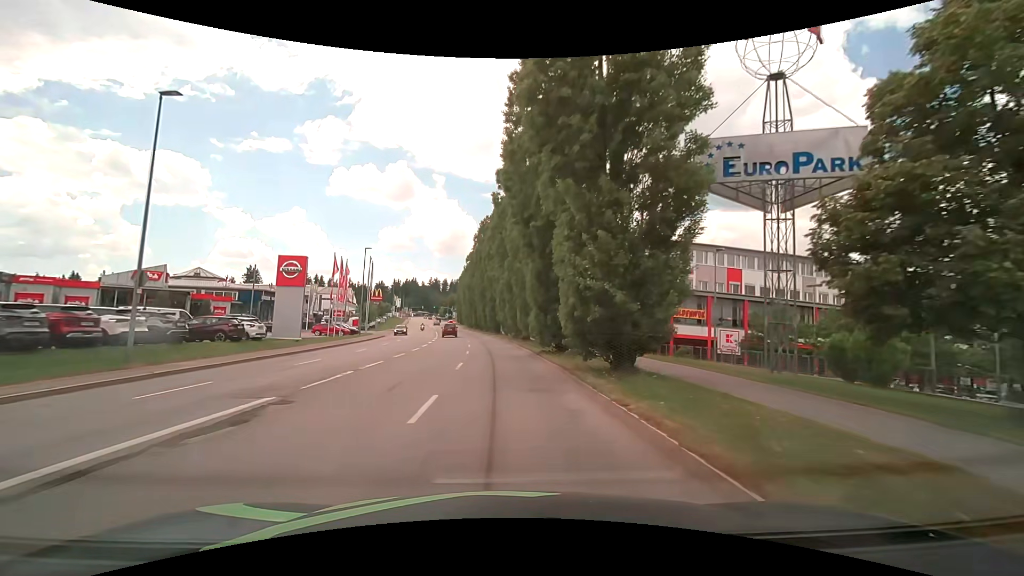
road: tertiary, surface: asphalt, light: Day
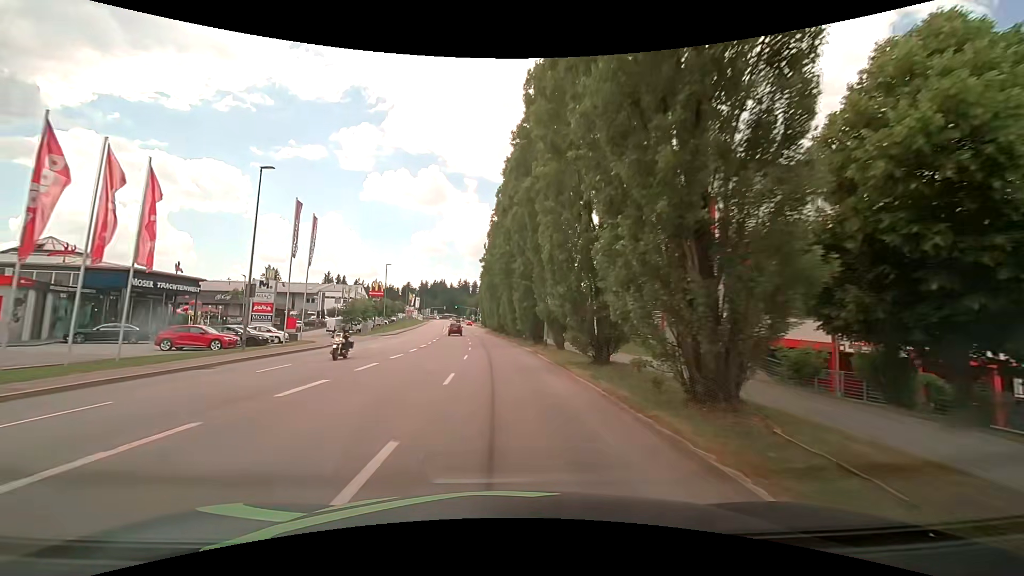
(-1.5, +31.5) m; -5°
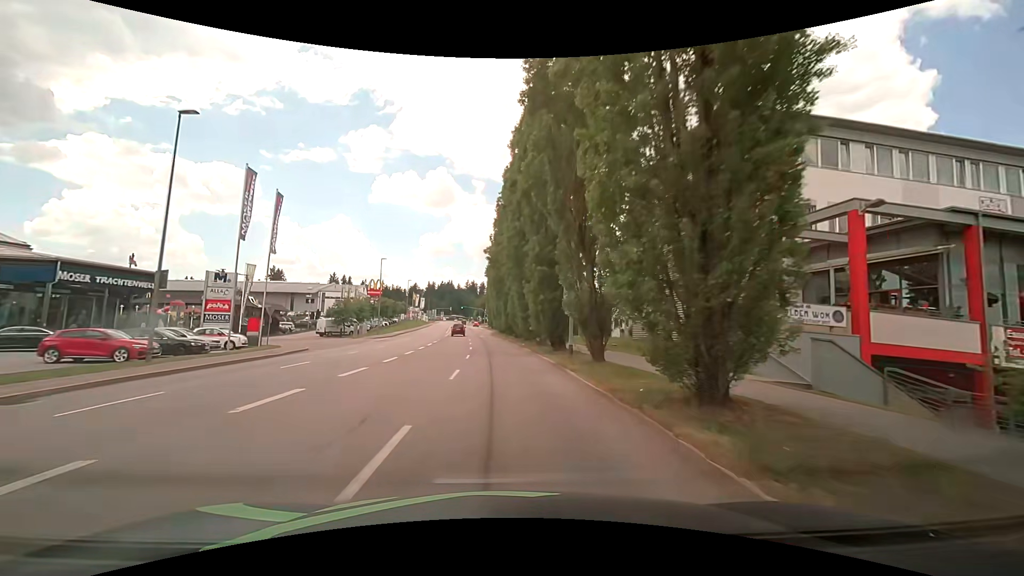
(0.0, +7.9) m; -1°
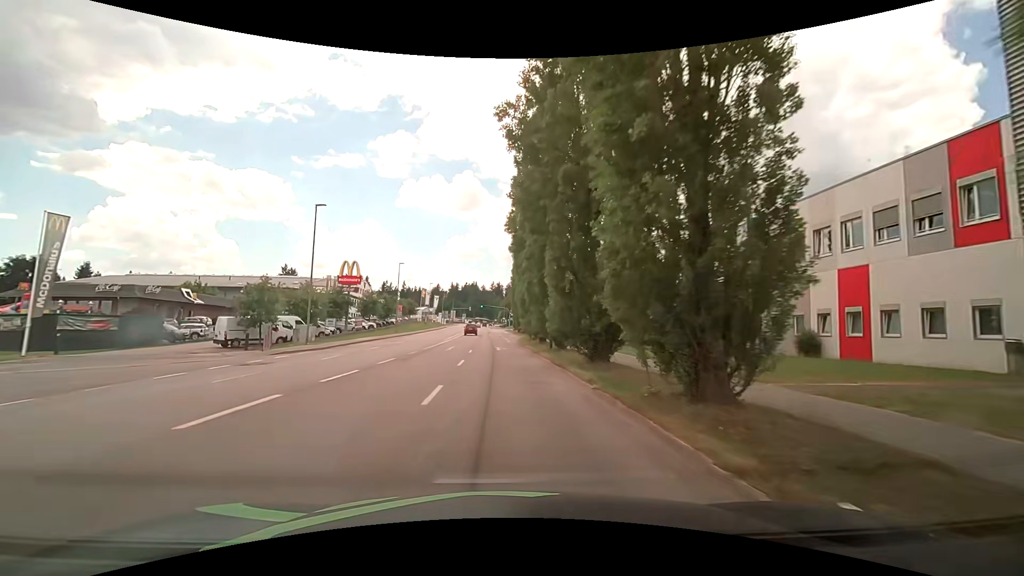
(-0.5, +31.6) m; -3°
